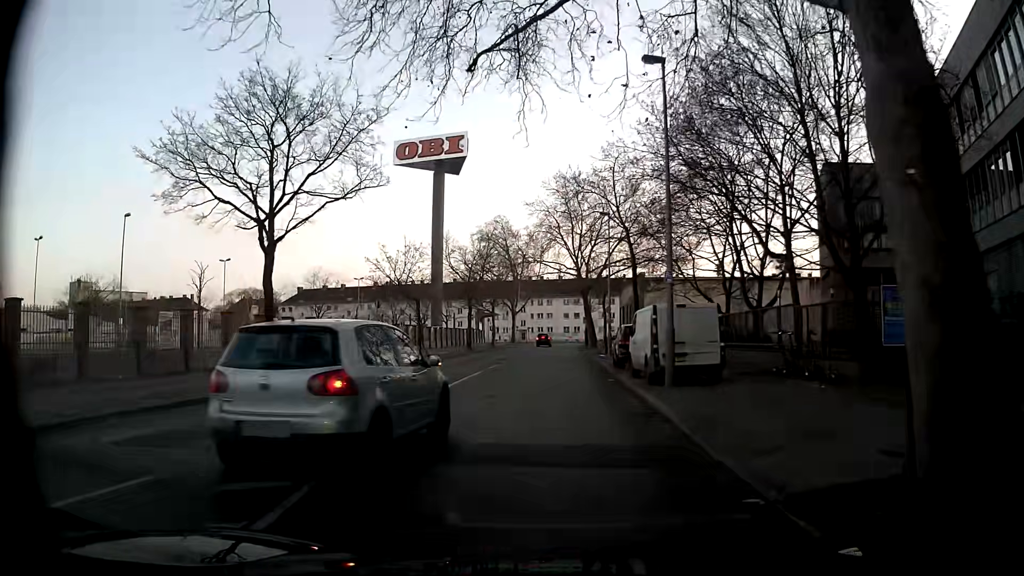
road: residential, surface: concrete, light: Day
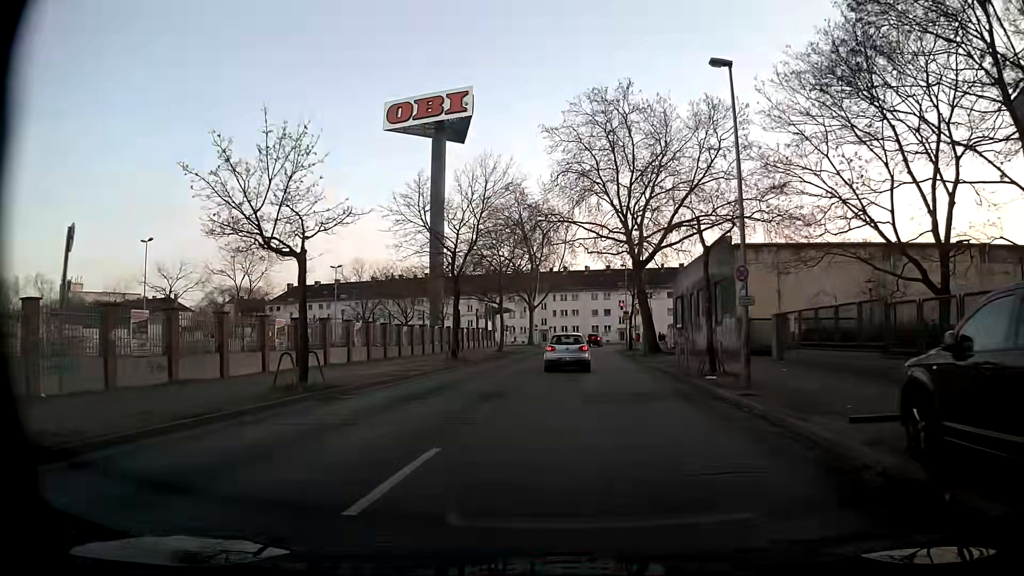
(-0.5, +22.3) m; -1°
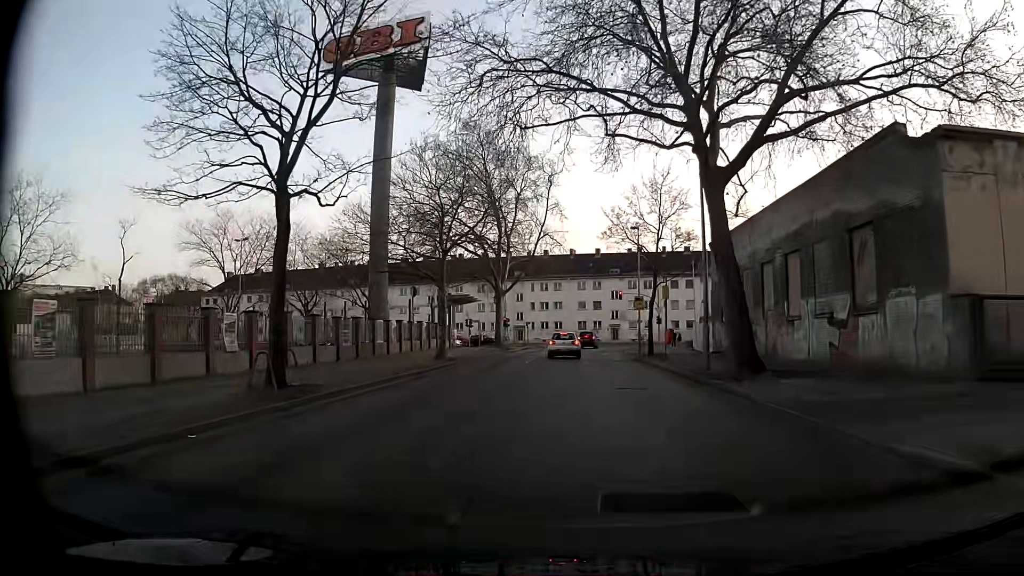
(+0.1, +22.3) m; +1°
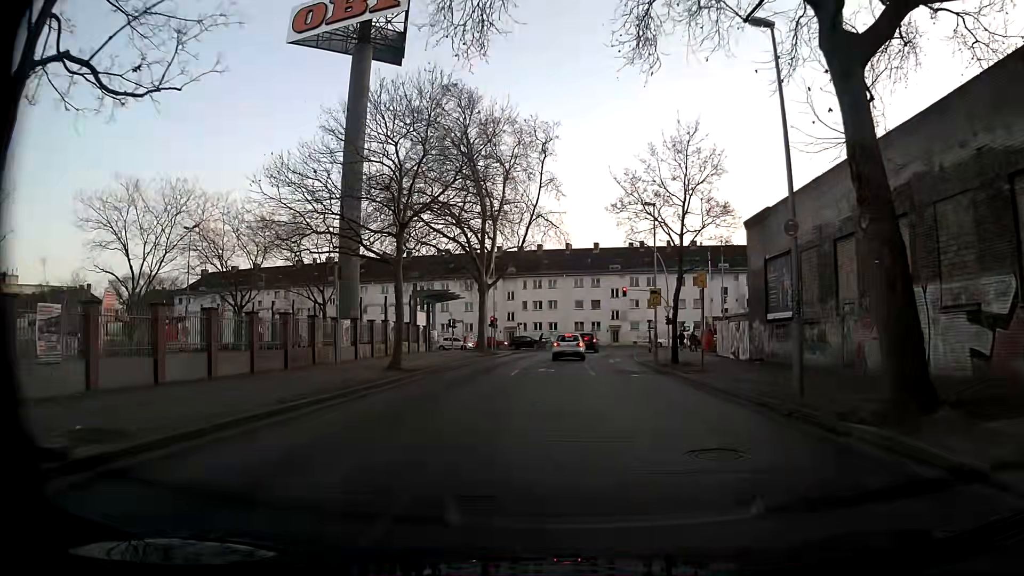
(+0.1, +9.0) m; +1°
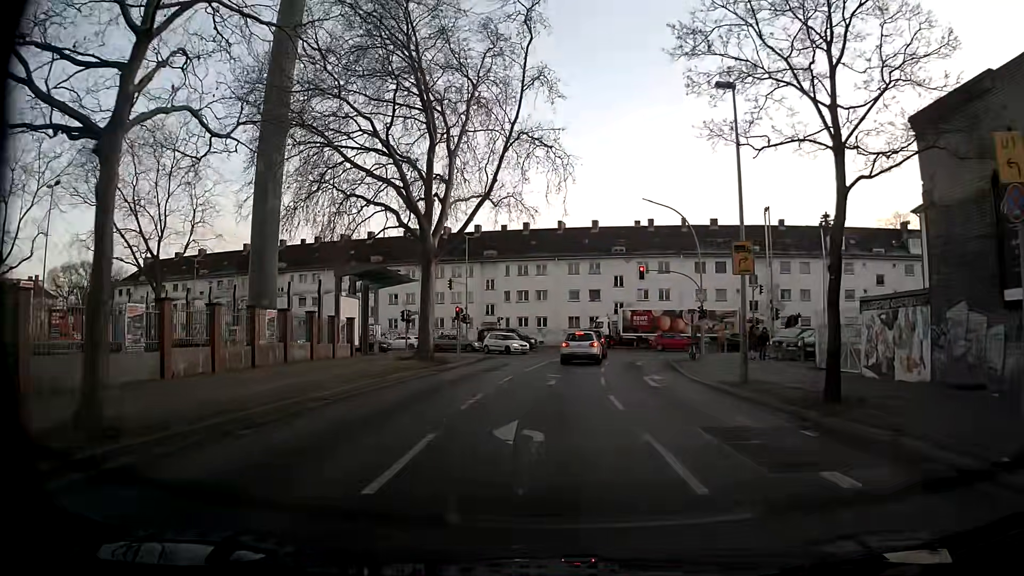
(+0.1, +17.5) m; +1°
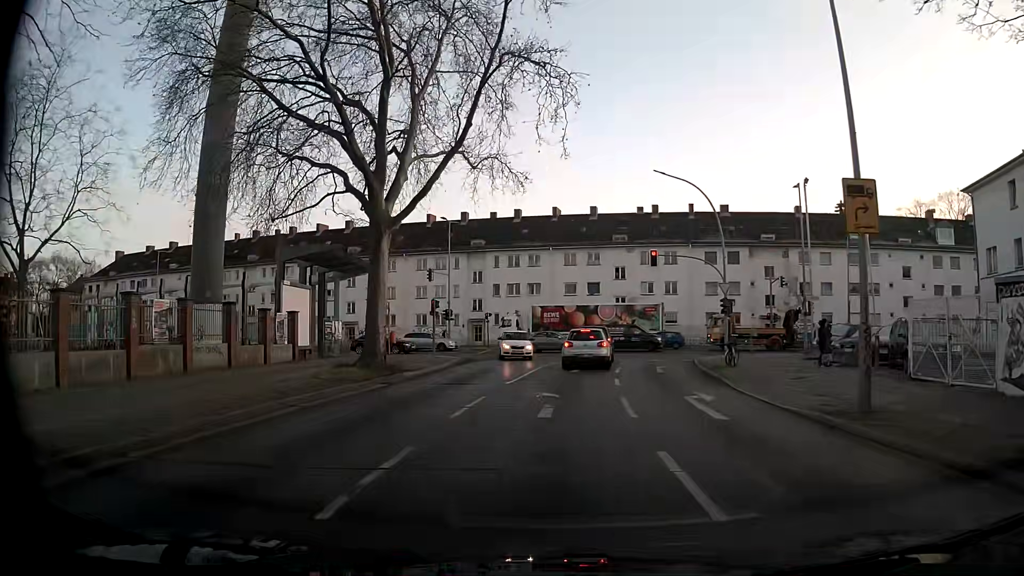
(0.0, +7.3) m; 0°
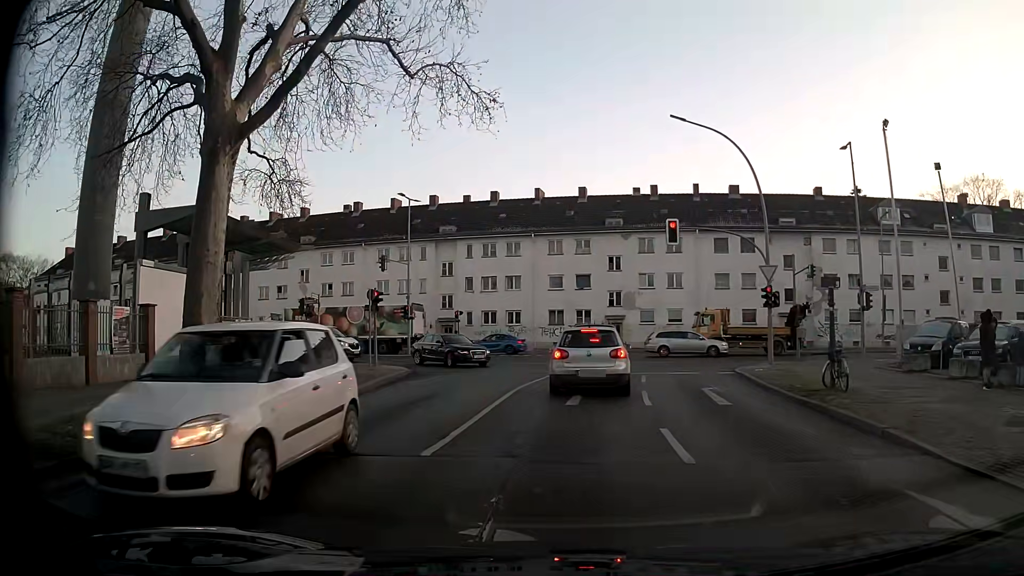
(+0.1, +9.8) m; +1°
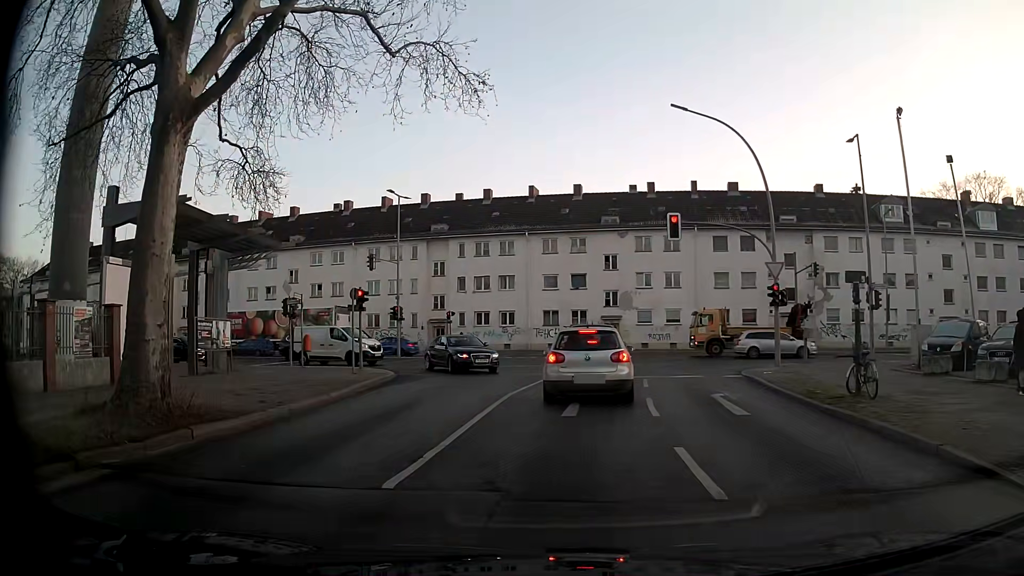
(0.0, +1.5) m; +1°
